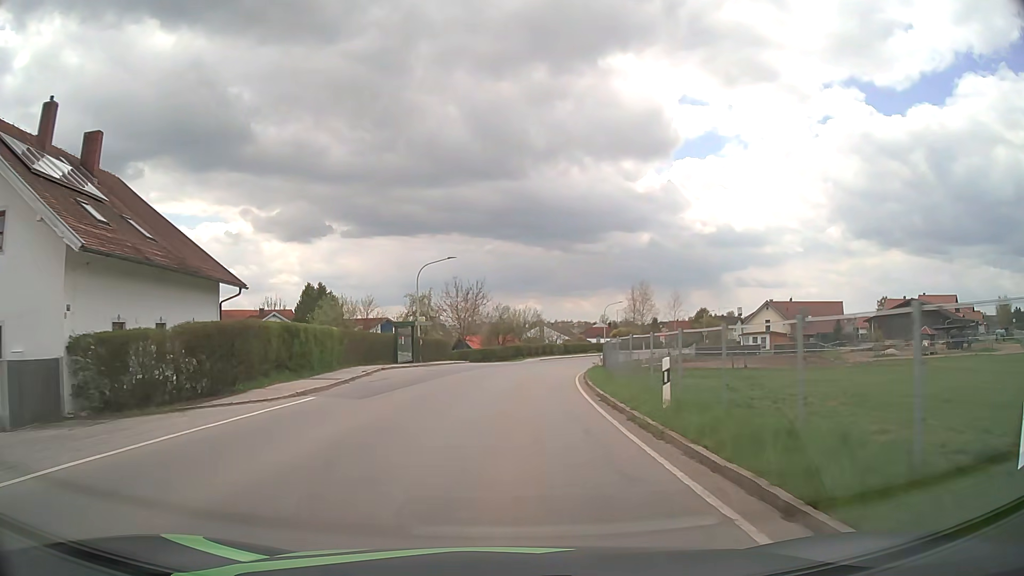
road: tertiary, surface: asphalt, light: Day
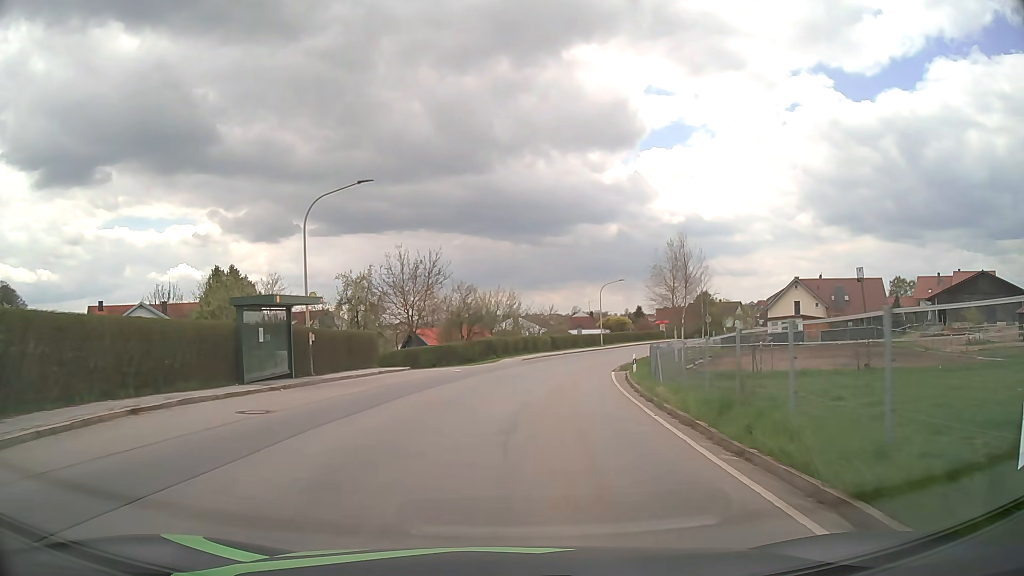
(+0.2, +21.9) m; +2°
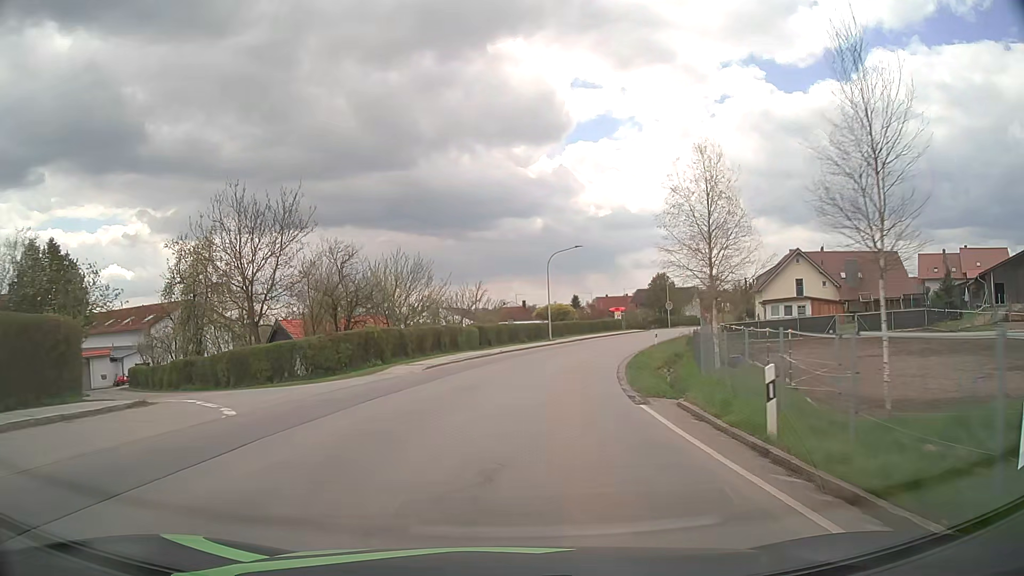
(+1.1, +21.4) m; +6°
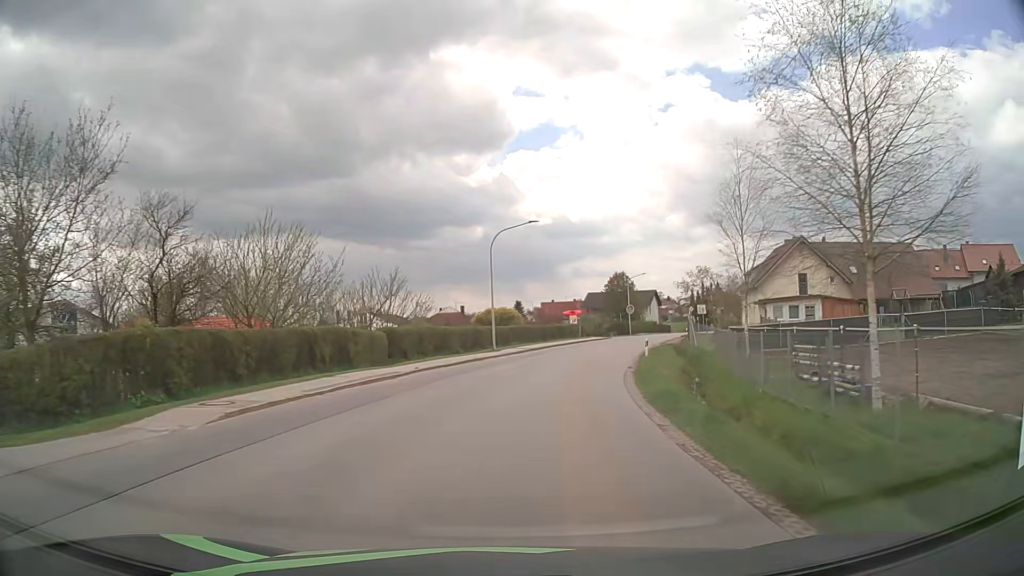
(+0.5, +14.1) m; +5°
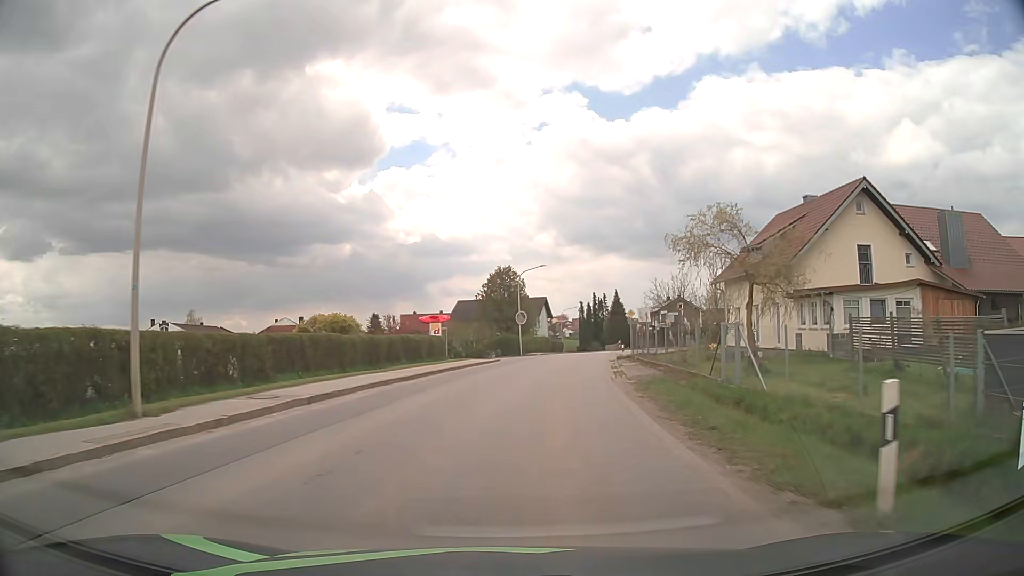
(+2.9, +28.1) m; +11°
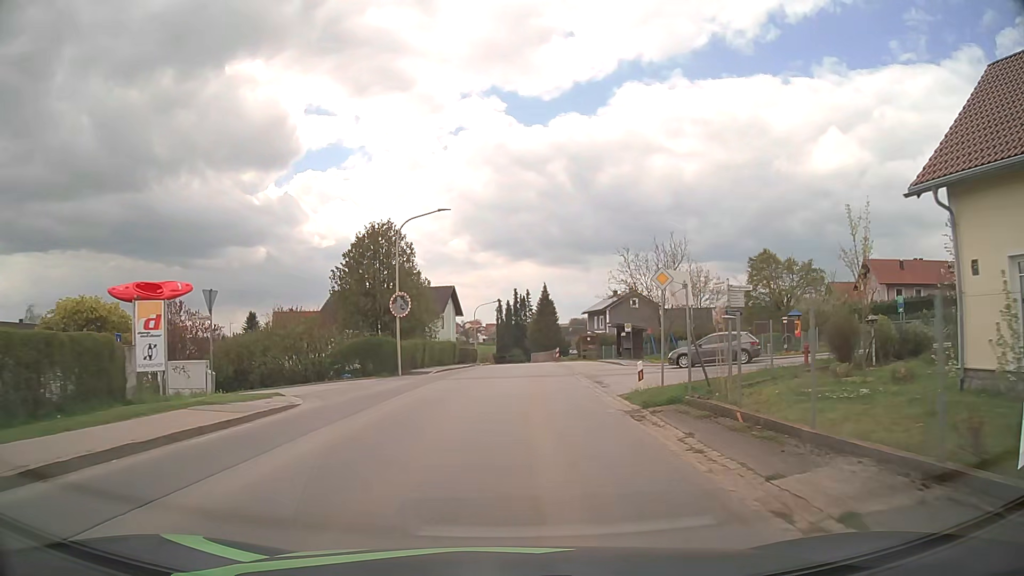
(+2.1, +27.7) m; +7°
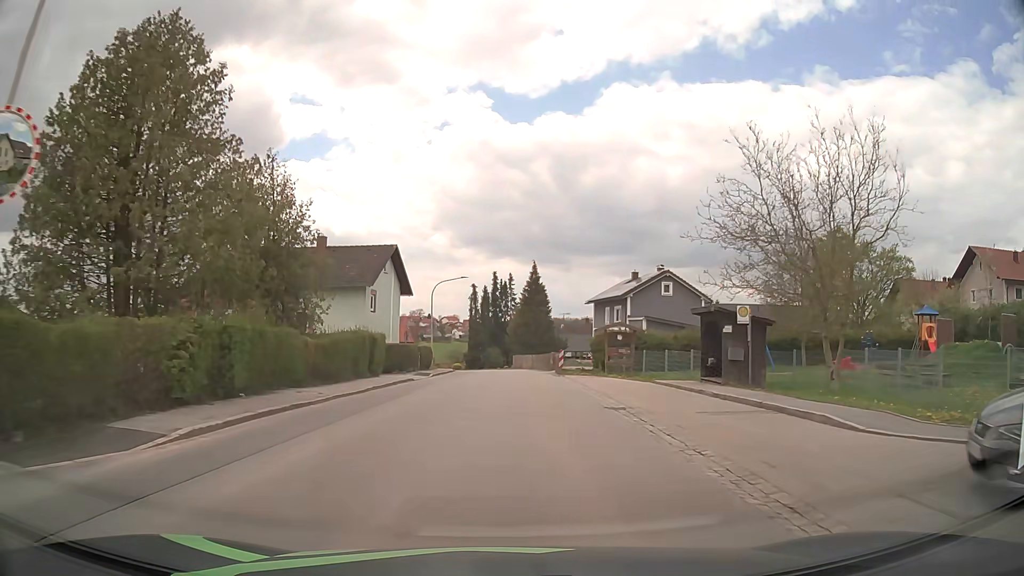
(+0.6, +26.6) m; +2°
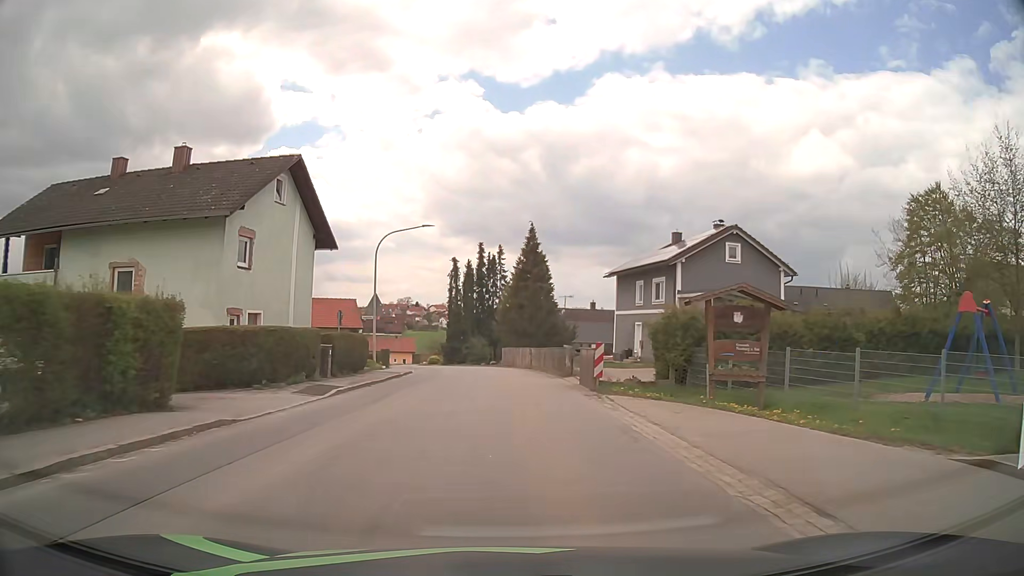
(+0.2, +19.6) m; +1°
(0, +10) (0, +20) (0, +30) (0, +40) (-2, +50) (-4, +60) (-7, +69) (-11, +78) (-16, +87) (-21, +96) m
